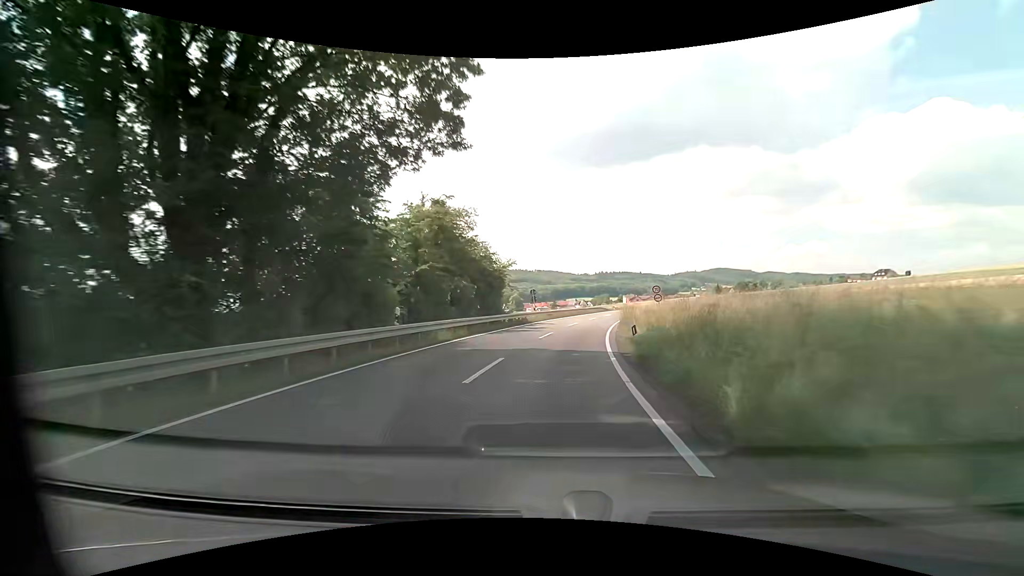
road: secondary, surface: asphalt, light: Day
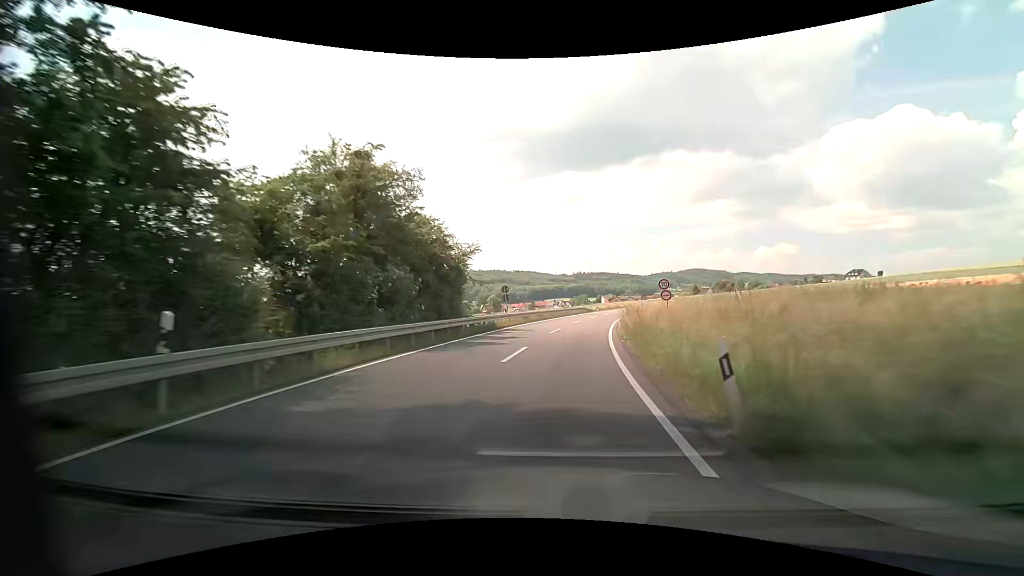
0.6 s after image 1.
(+0.2, +8.9) m; +3°
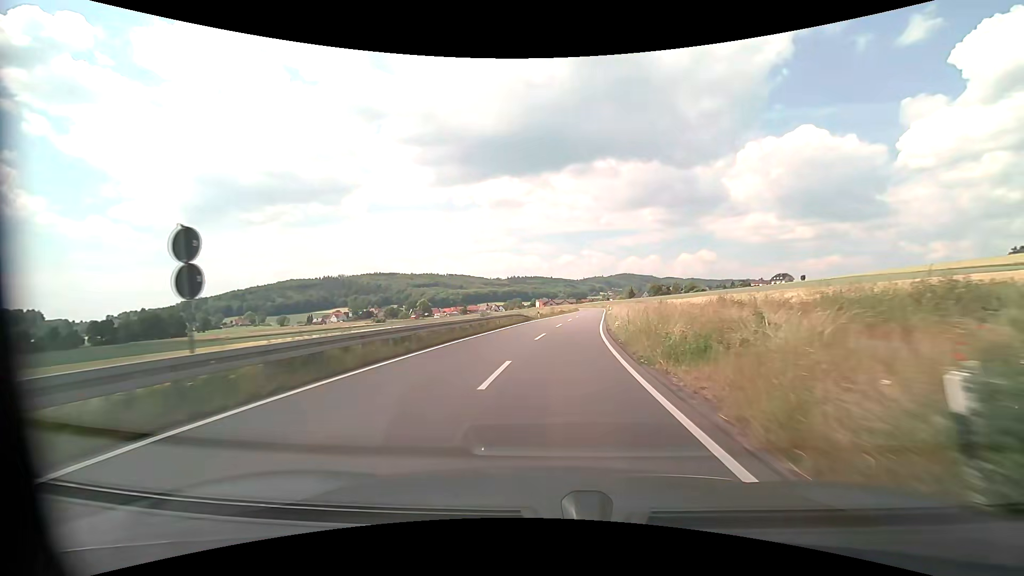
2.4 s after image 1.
(+1.7, +27.8) m; +7°
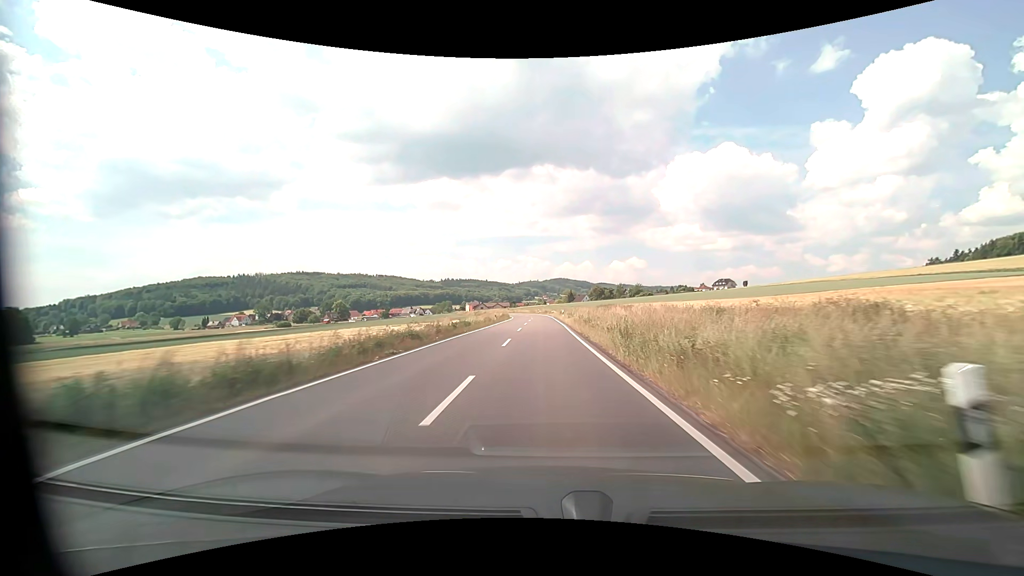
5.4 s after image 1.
(+3.9, +50.1) m; +7°
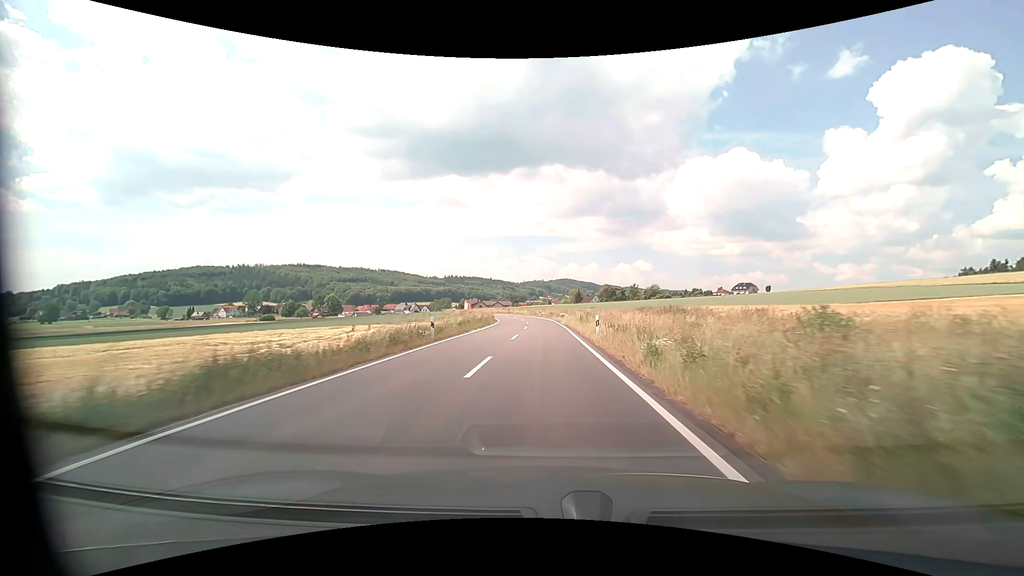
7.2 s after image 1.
(-0.1, +32.2) m; -1°
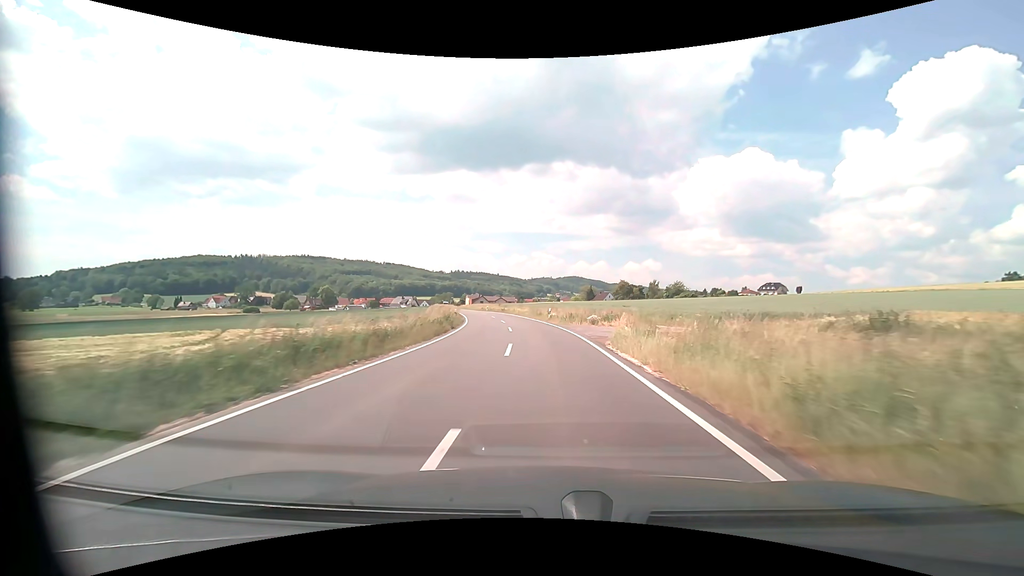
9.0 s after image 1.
(-0.3, +32.2) m; -1°
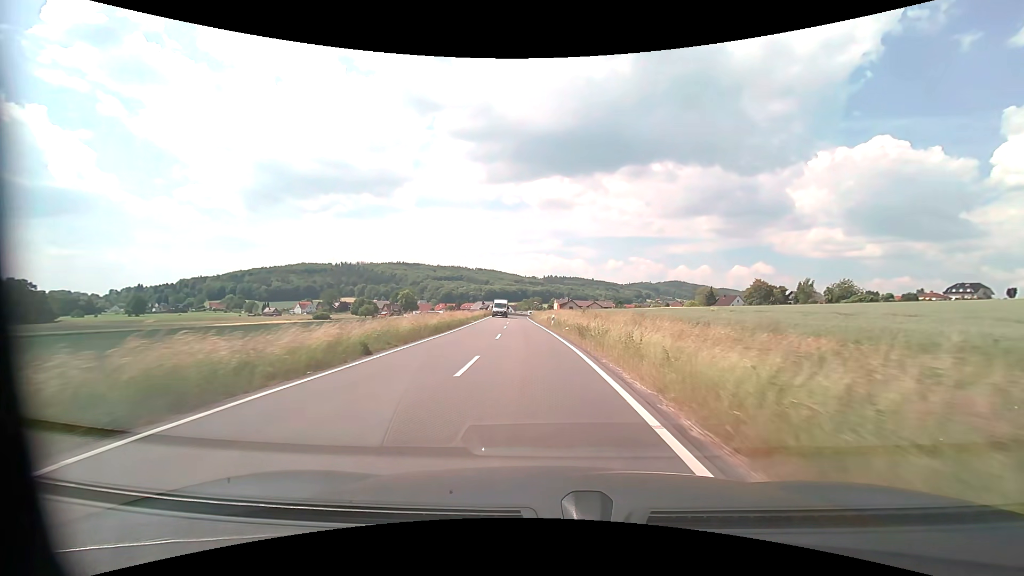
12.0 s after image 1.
(-3.2, +51.2) m; -10°
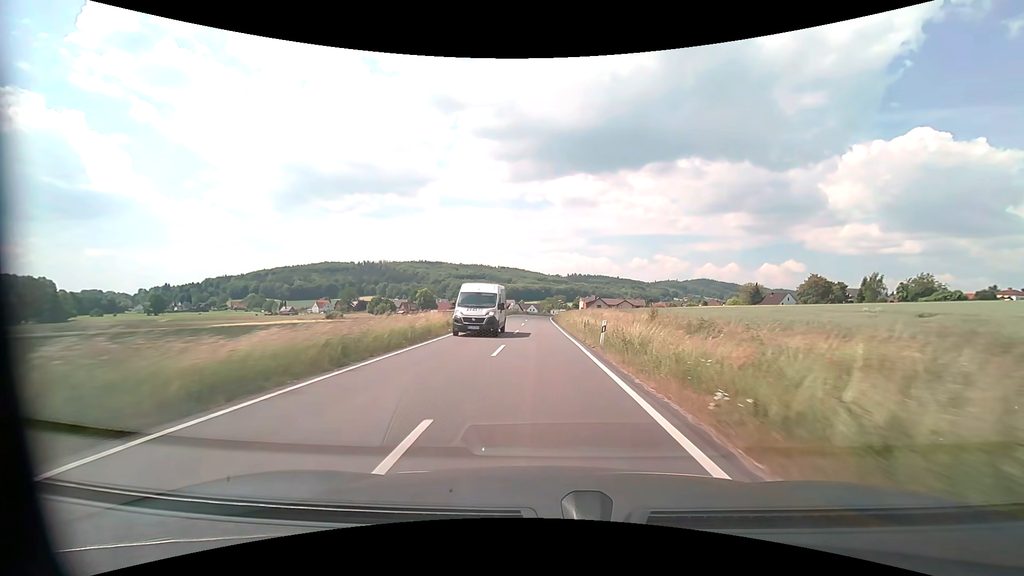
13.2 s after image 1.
(-0.6, +19.9) m; -3°
